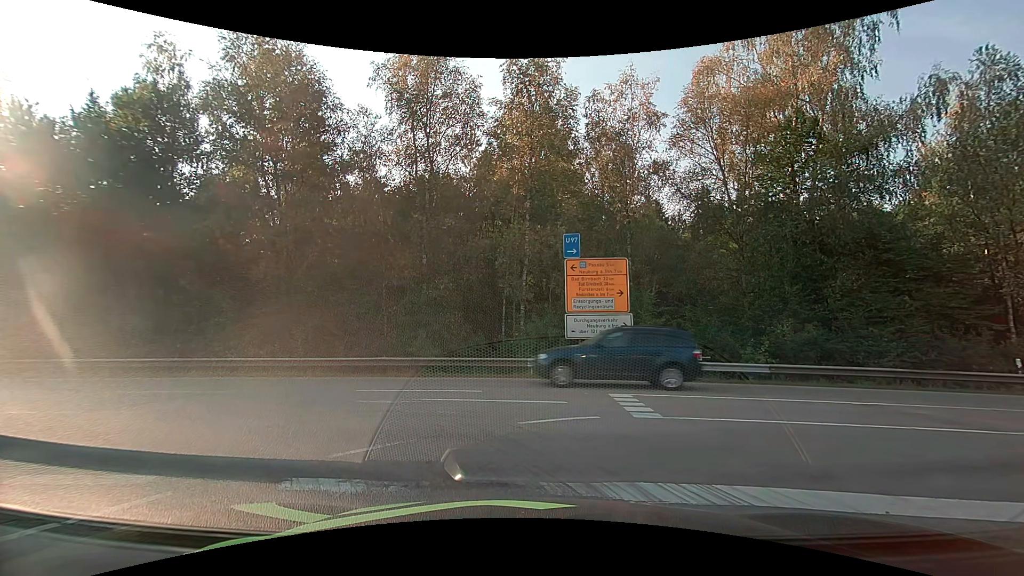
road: motorway_link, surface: asphalt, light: Day
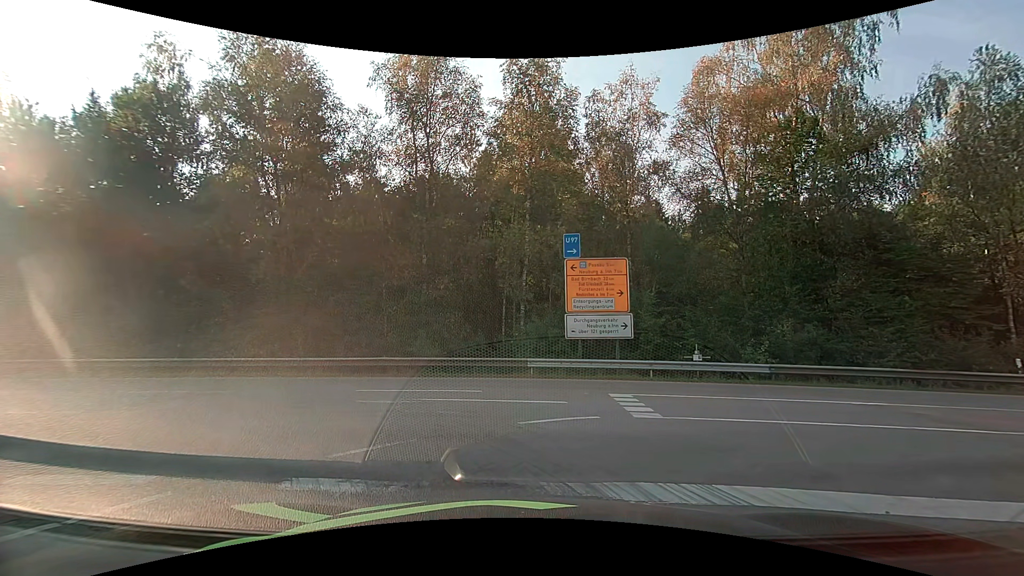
(0.0, 0.0) m; 0°
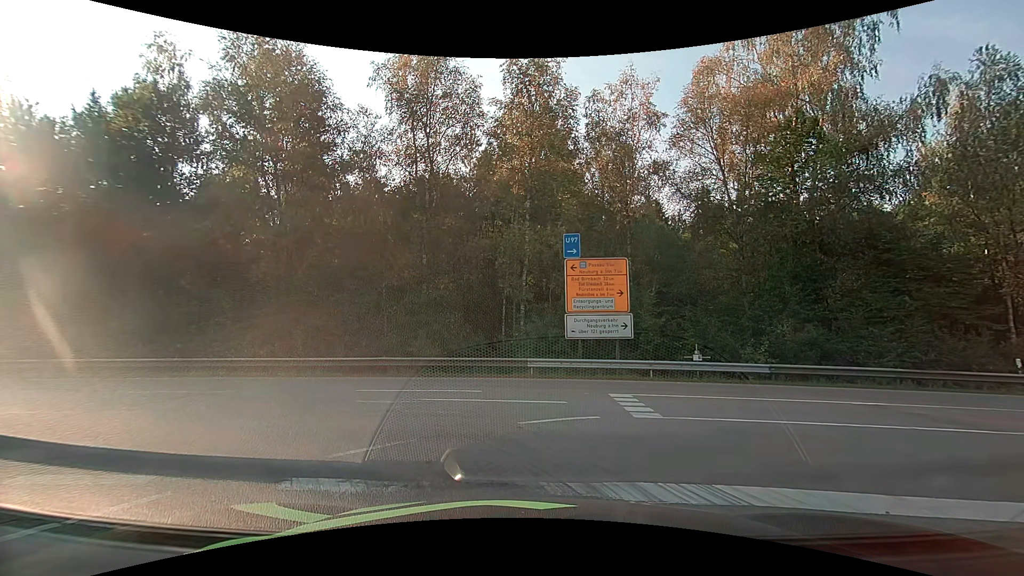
(0.0, 0.0) m; 0°
